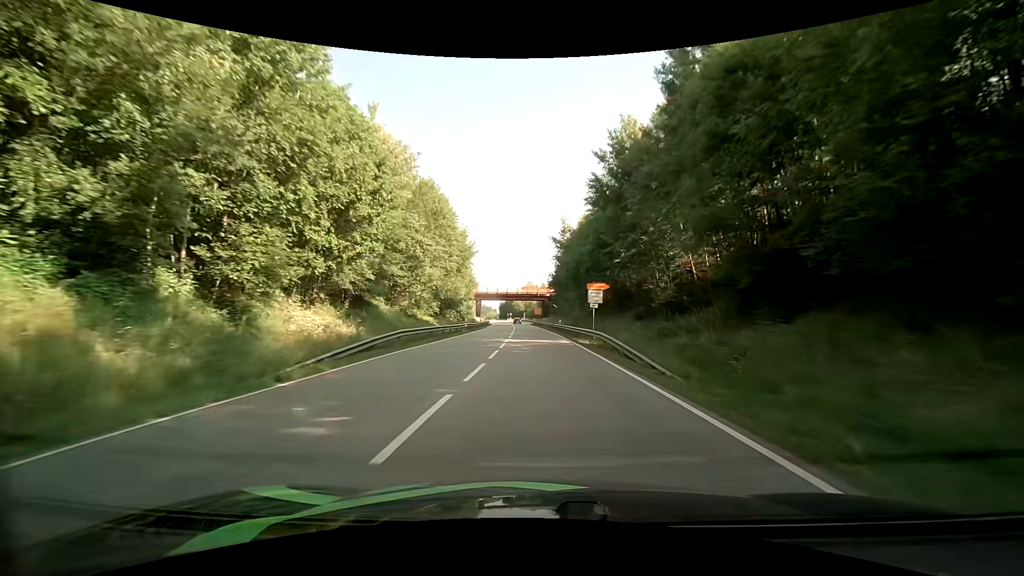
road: primary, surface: asphalt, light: Day
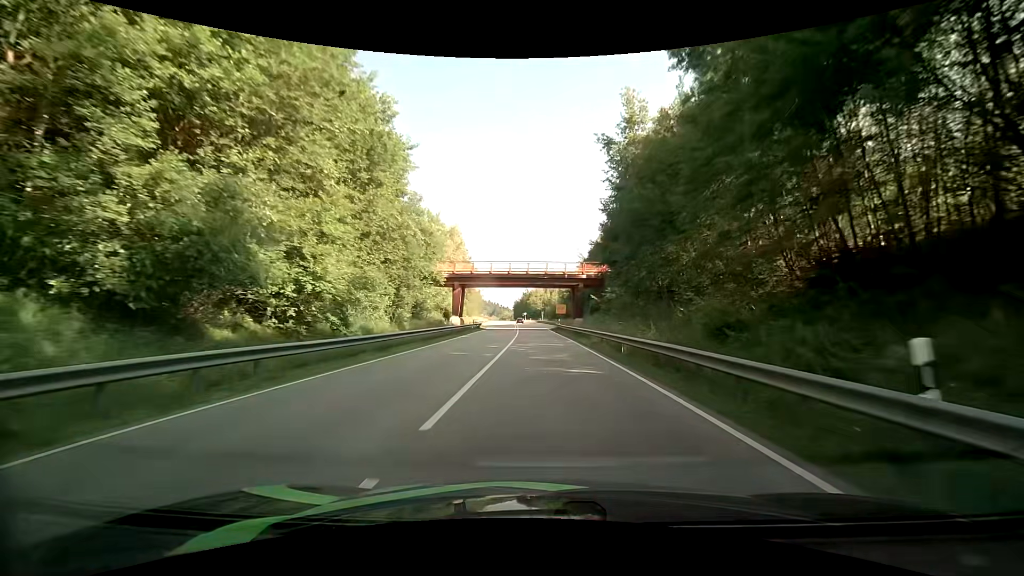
(-0.9, +46.8) m; -2°
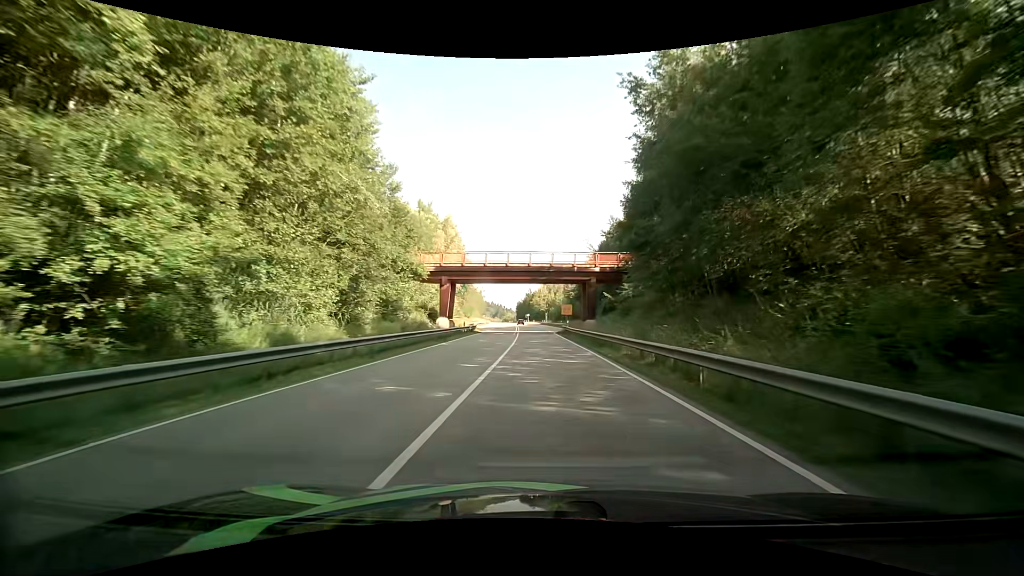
(-0.1, +9.4) m; -1°
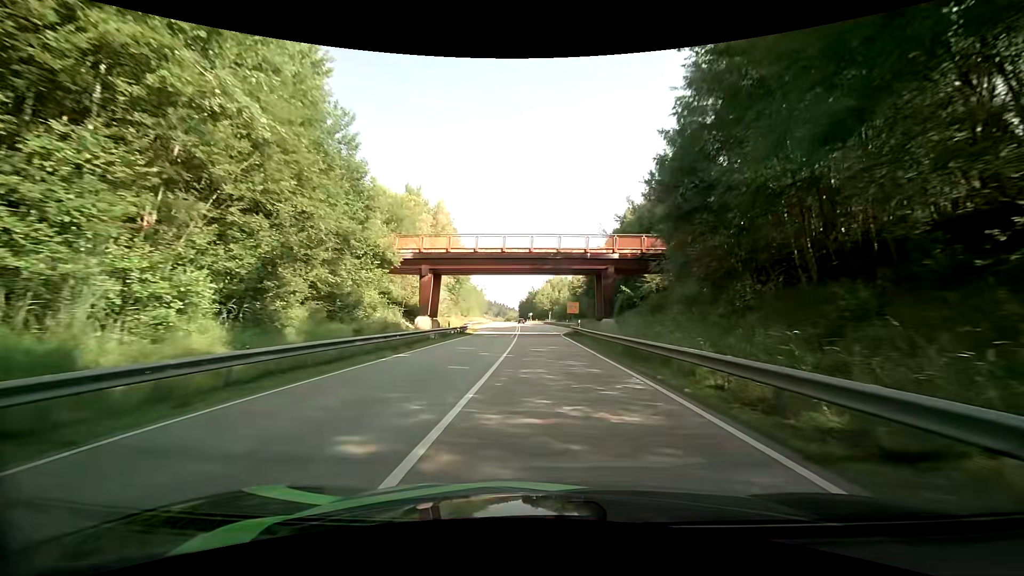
(0.0, +9.5) m; 0°
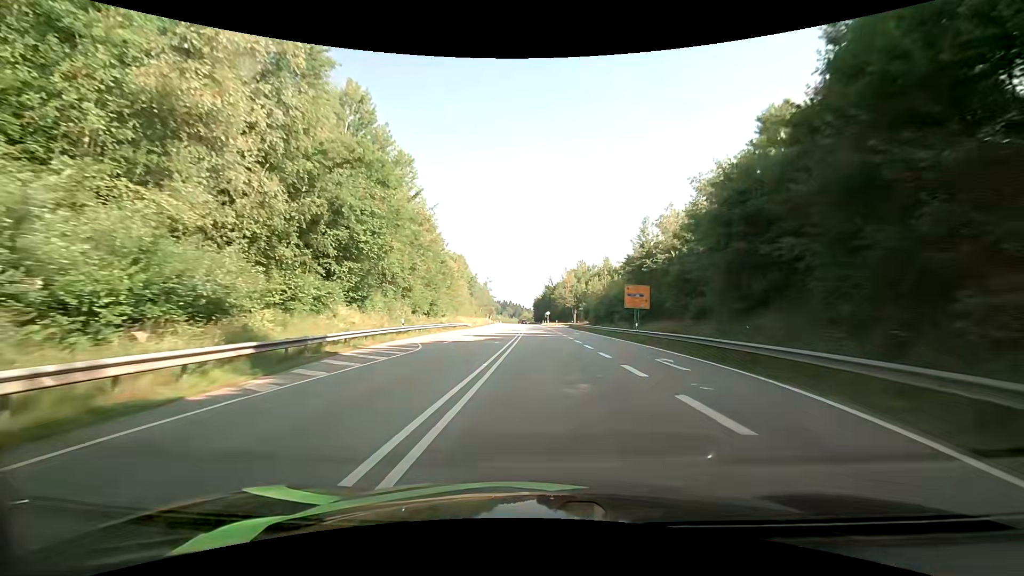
(-0.9, +50.8) m; -2°
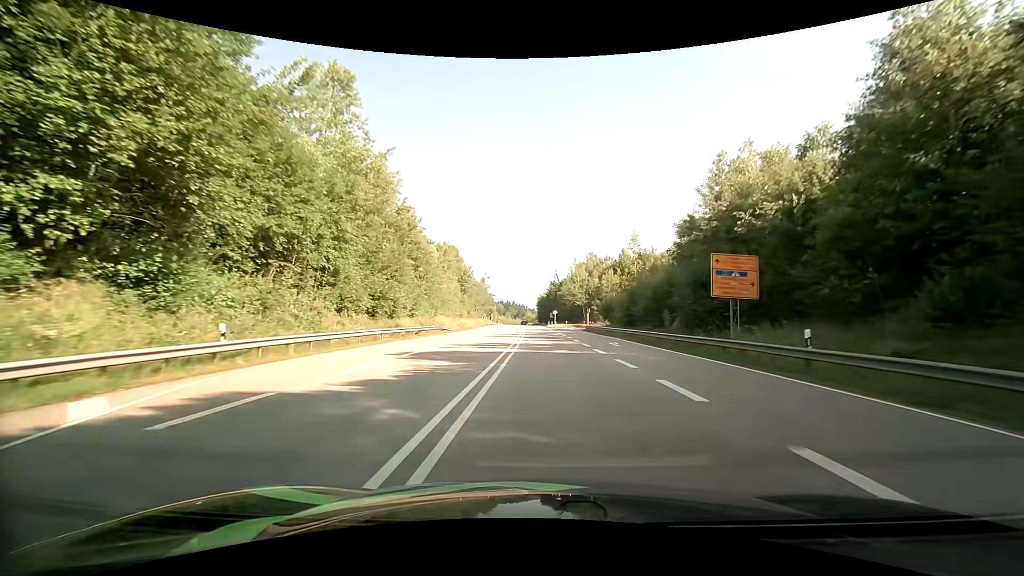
(-0.2, +21.7) m; 0°
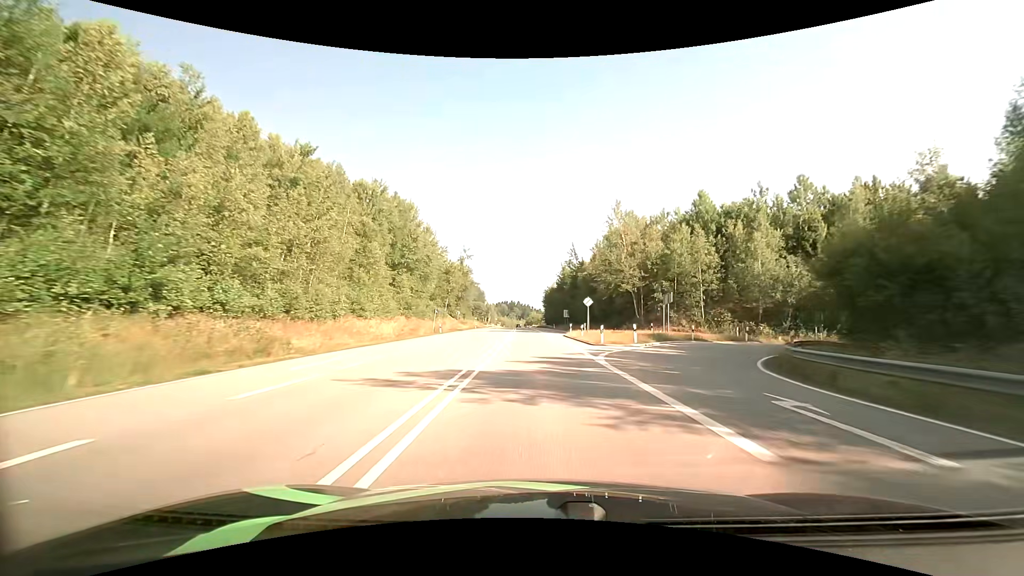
(-0.4, +57.8) m; -1°
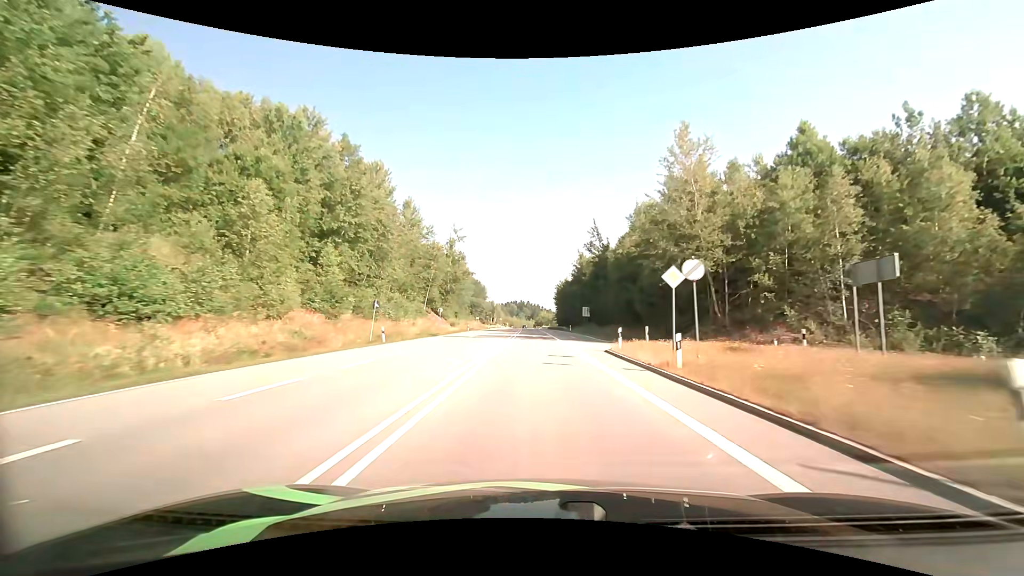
(-0.2, +24.3) m; -1°
(0, +10) (0, +20) (0, +30) (0, +40) (-1, +50) (-1, +60) (-1, +70) (-1, +80) (-2, +90) (-2, +100) m
